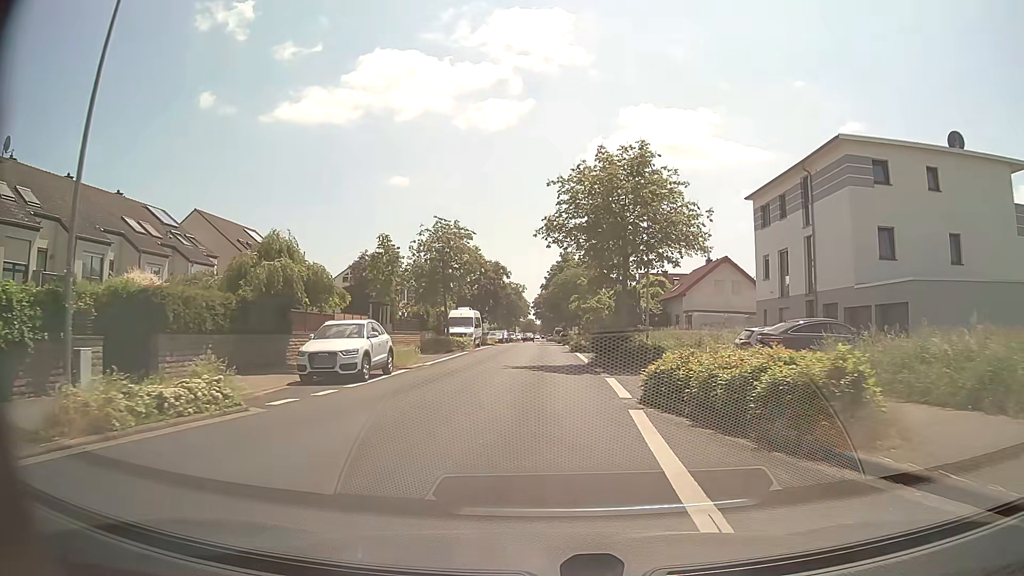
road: unclassified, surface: asphalt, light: Day
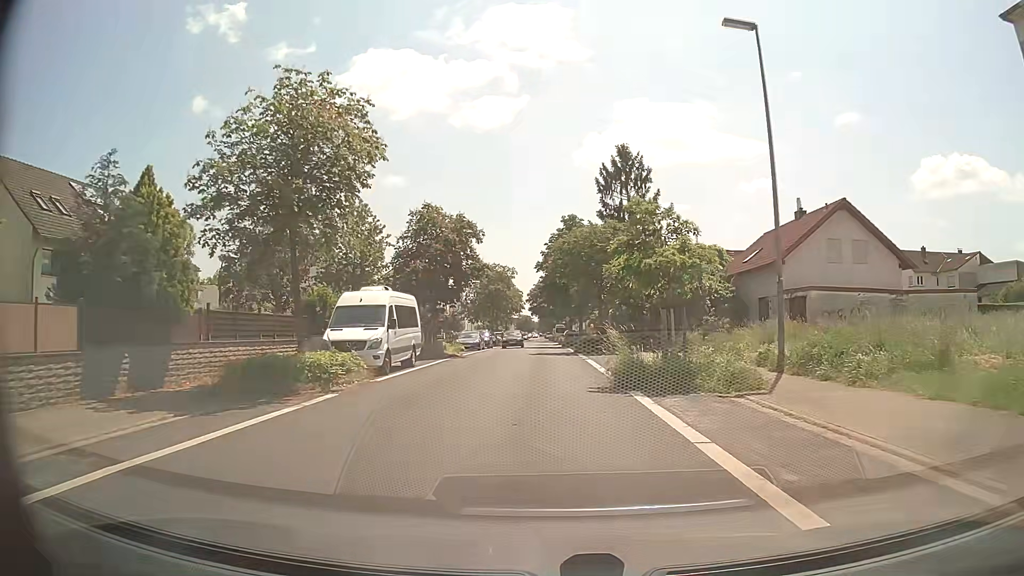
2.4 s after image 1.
(-0.1, +24.9) m; 0°
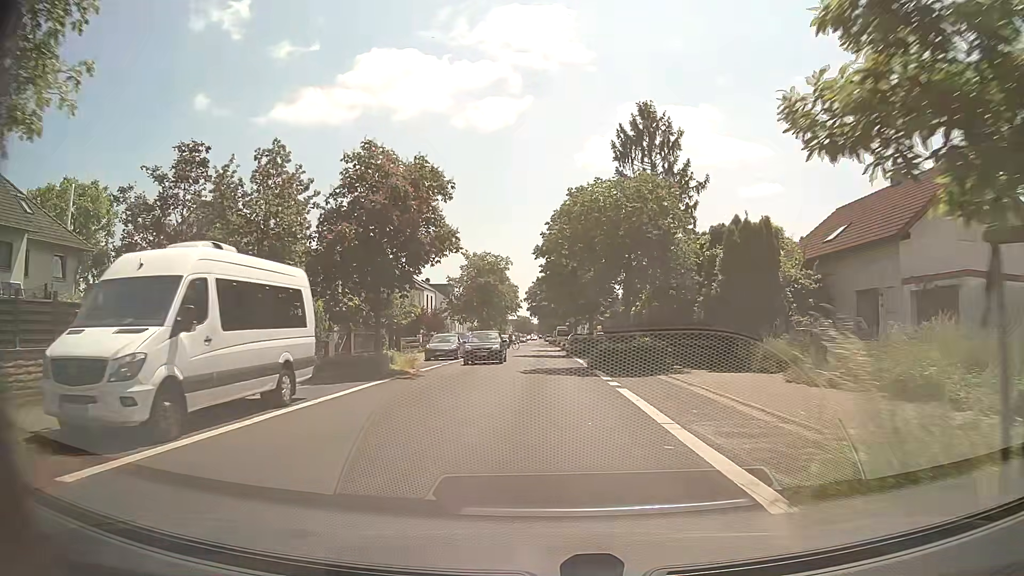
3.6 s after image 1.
(0.0, +12.4) m; 0°
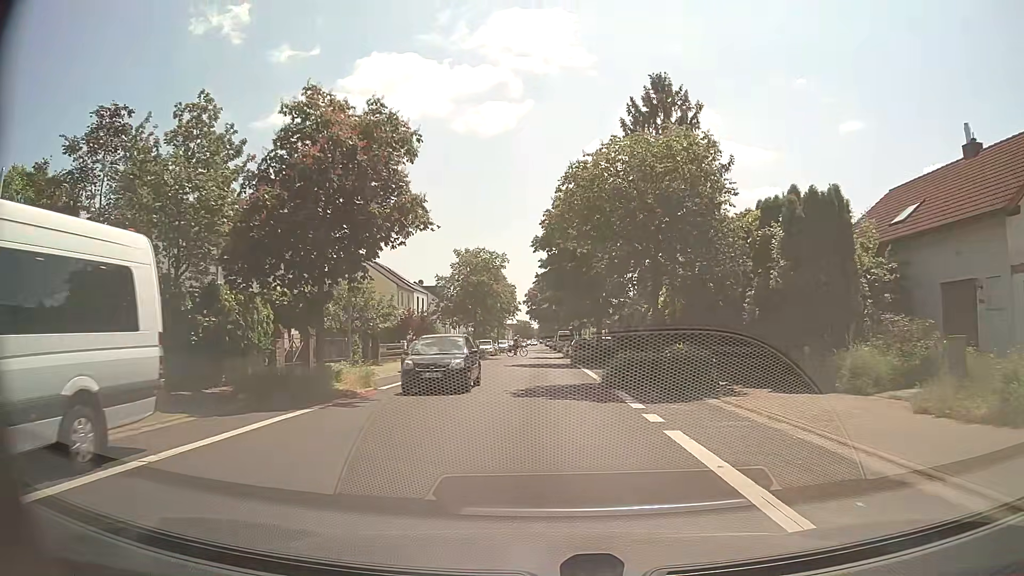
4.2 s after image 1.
(0.0, +6.2) m; 0°
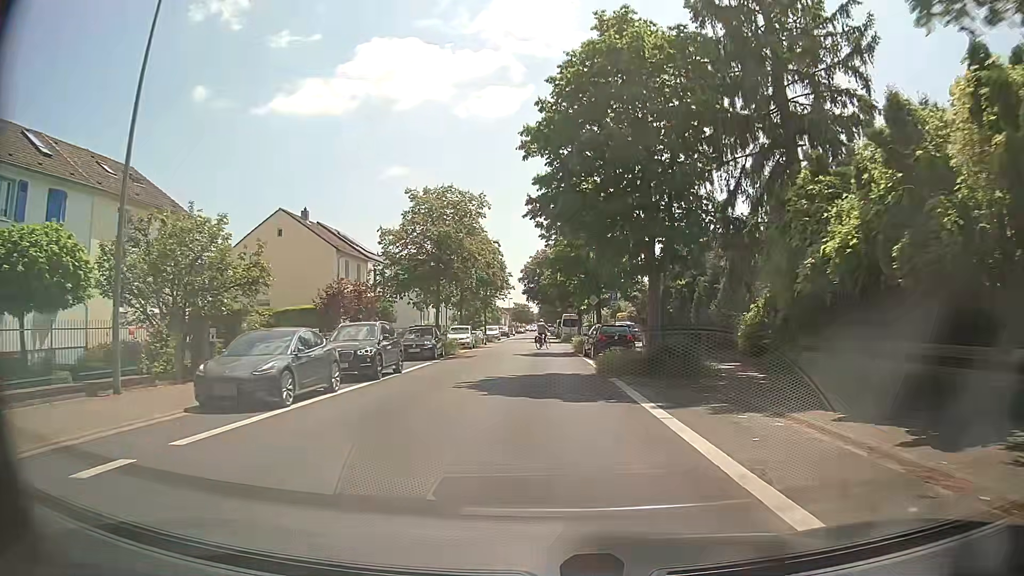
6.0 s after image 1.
(-0.1, +18.7) m; +1°
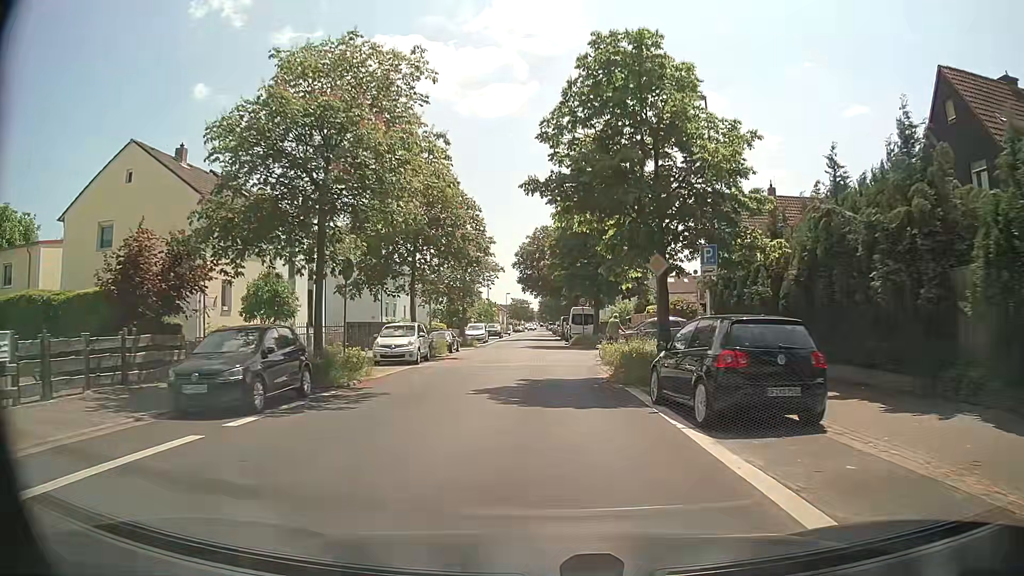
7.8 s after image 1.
(-0.4, +18.8) m; -1°
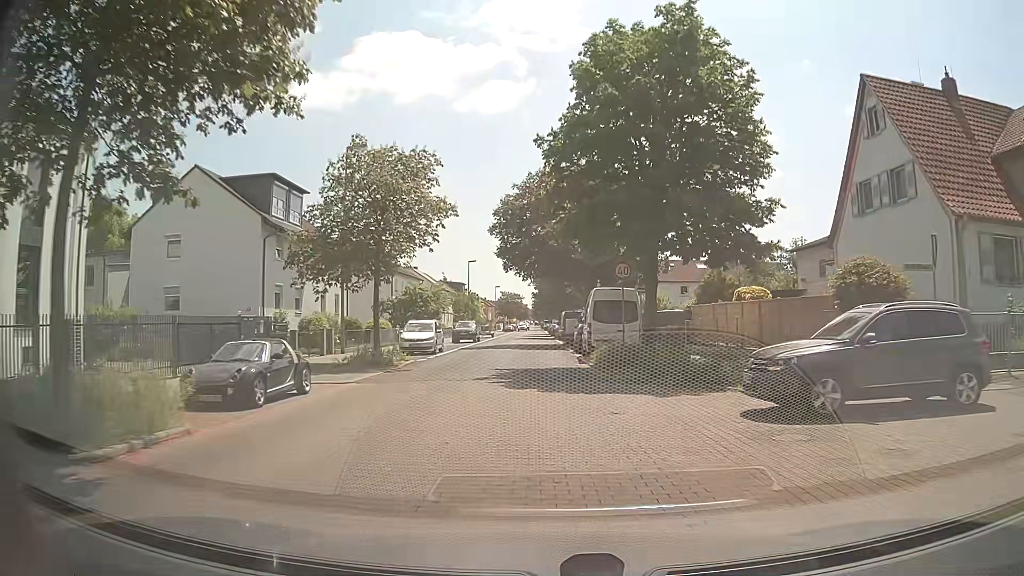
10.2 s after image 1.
(+0.3, +23.9) m; +1°
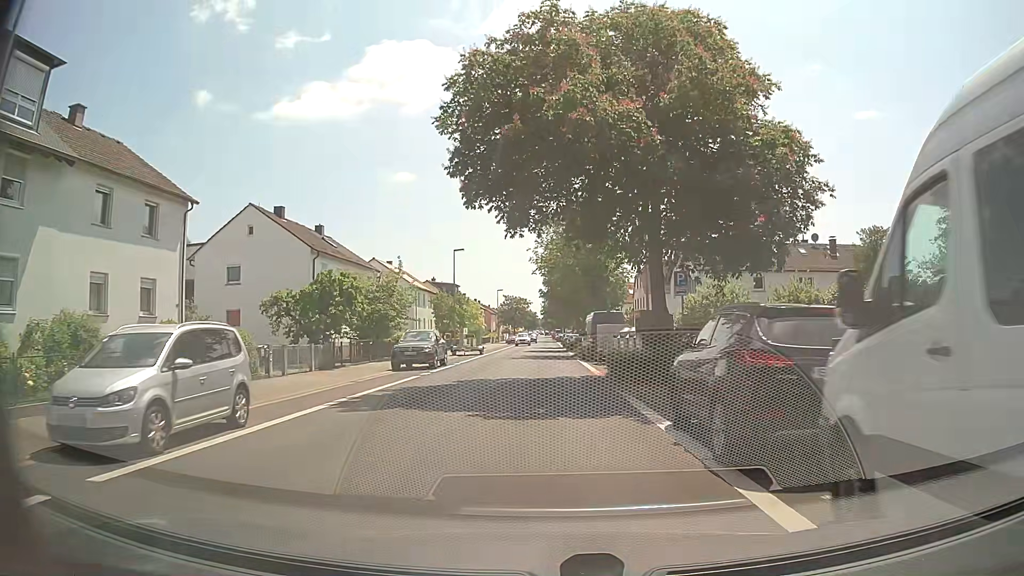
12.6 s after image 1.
(0.0, +24.5) m; +1°
(0, +10) (0, +20) (-1, +30) (-1, +40) (-1, +50) (-1, +60) (-1, +70) (-1, +80) (-2, +90) (-2, +100) m
